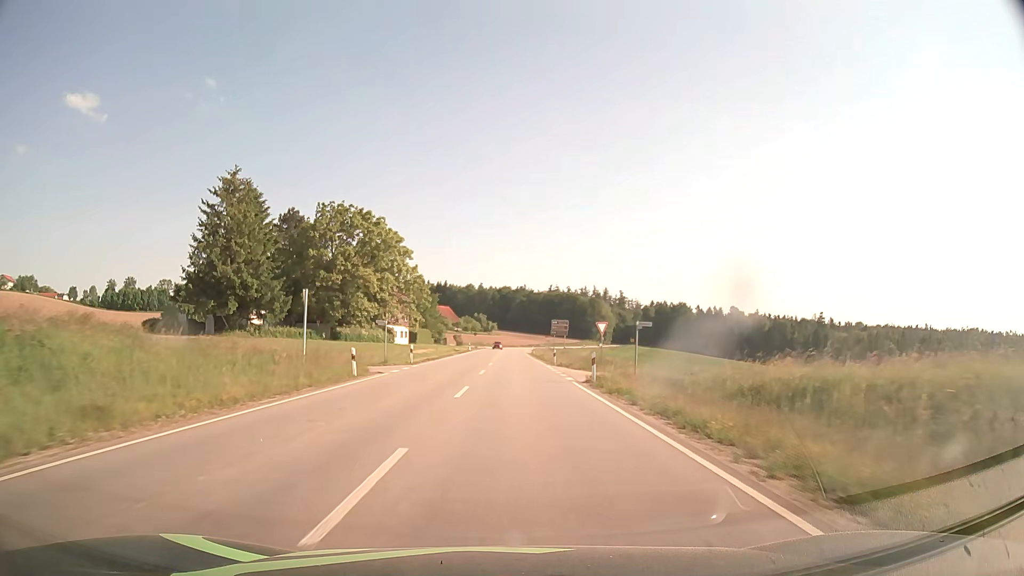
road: secondary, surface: asphalt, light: Day
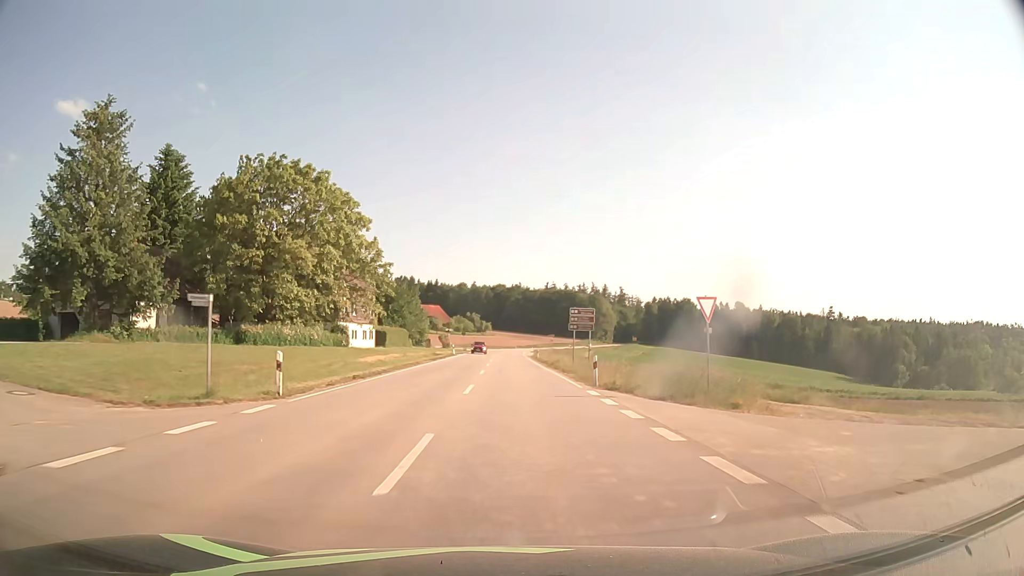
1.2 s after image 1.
(0.0, +22.4) m; 0°
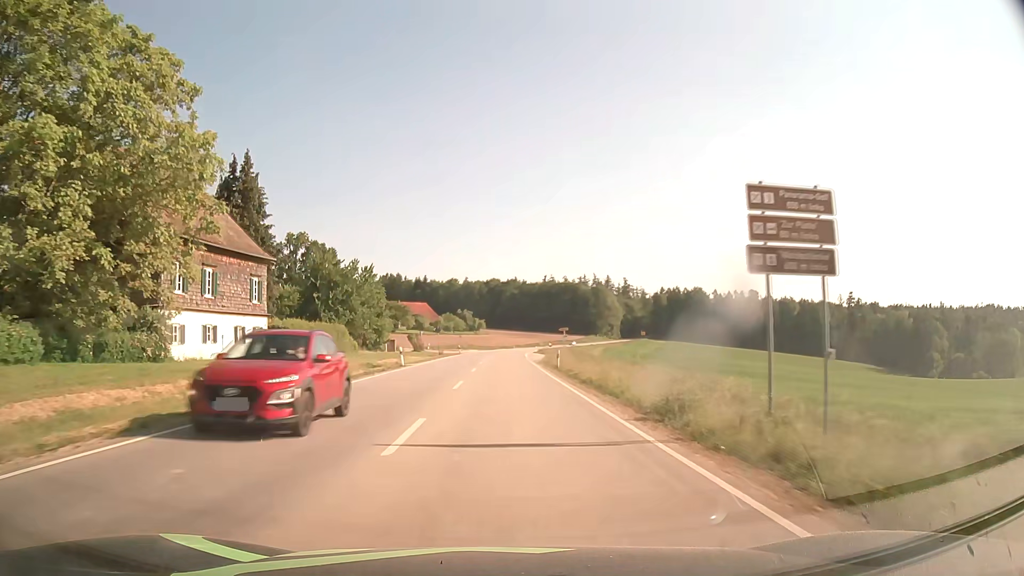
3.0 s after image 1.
(+0.3, +33.7) m; 0°
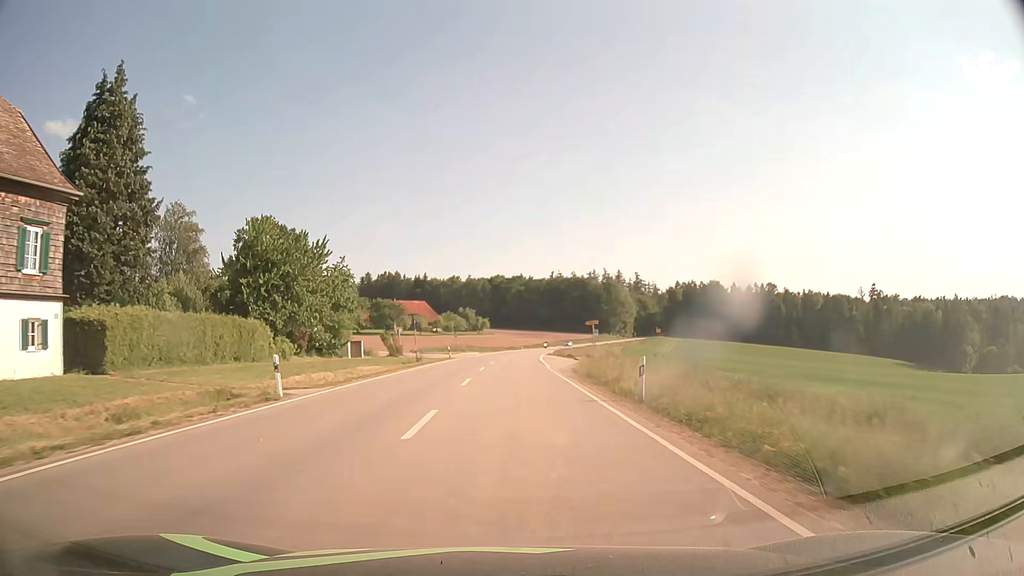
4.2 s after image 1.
(-0.1, +22.7) m; -1°
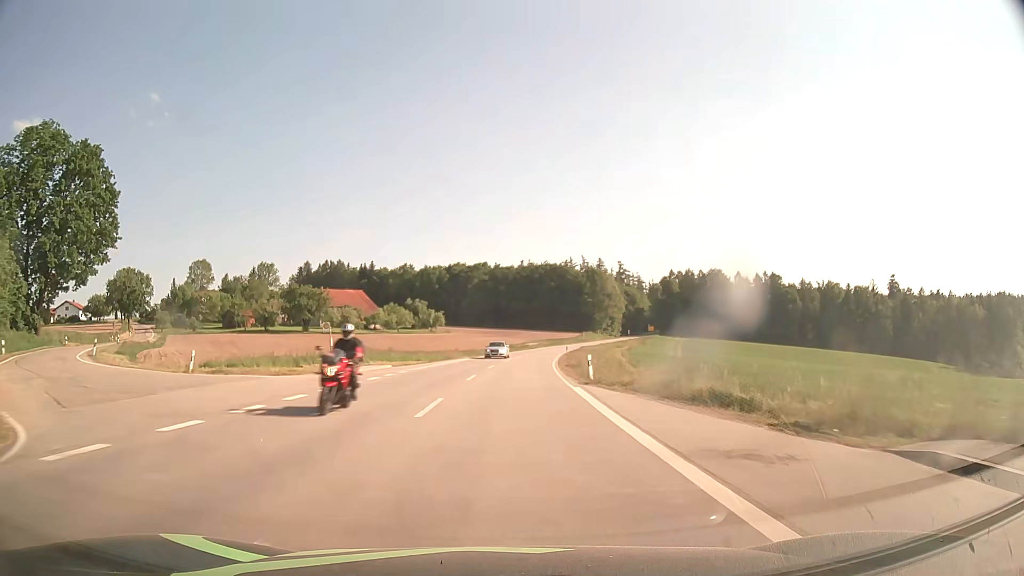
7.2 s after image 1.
(+0.8, +56.9) m; +3°
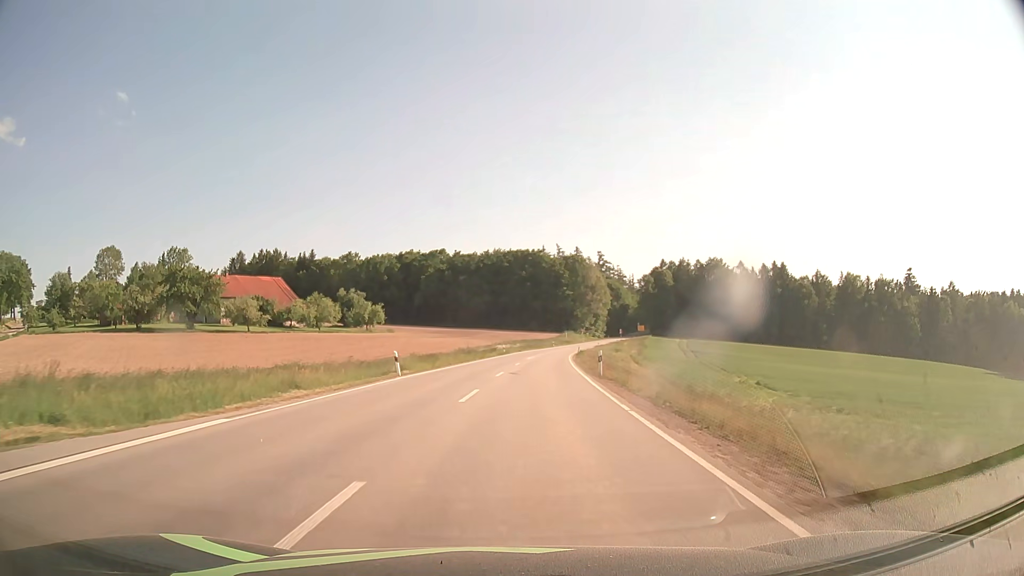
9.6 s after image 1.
(+1.2, +45.6) m; +3°
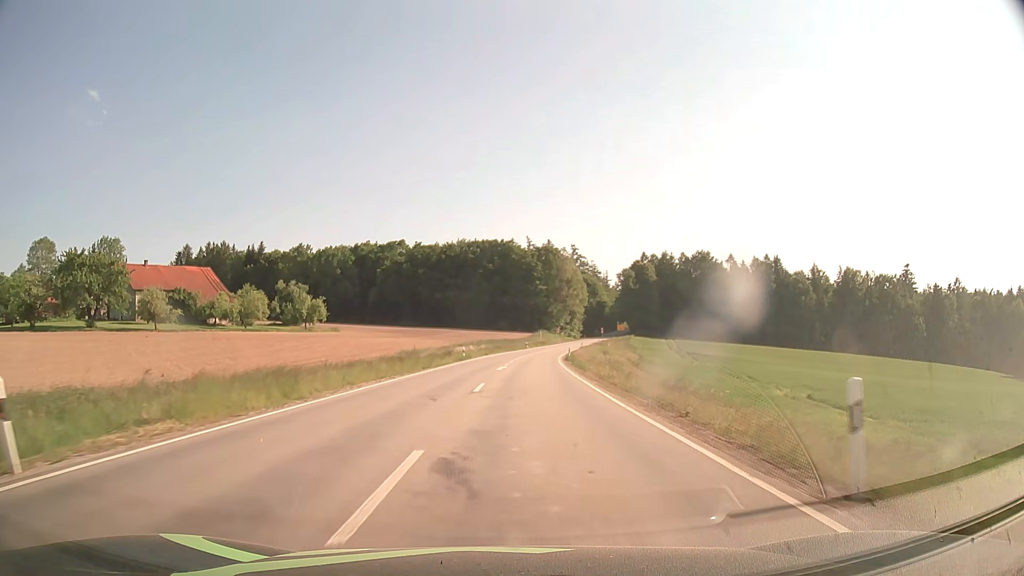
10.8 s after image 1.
(+0.5, +22.8) m; +3°
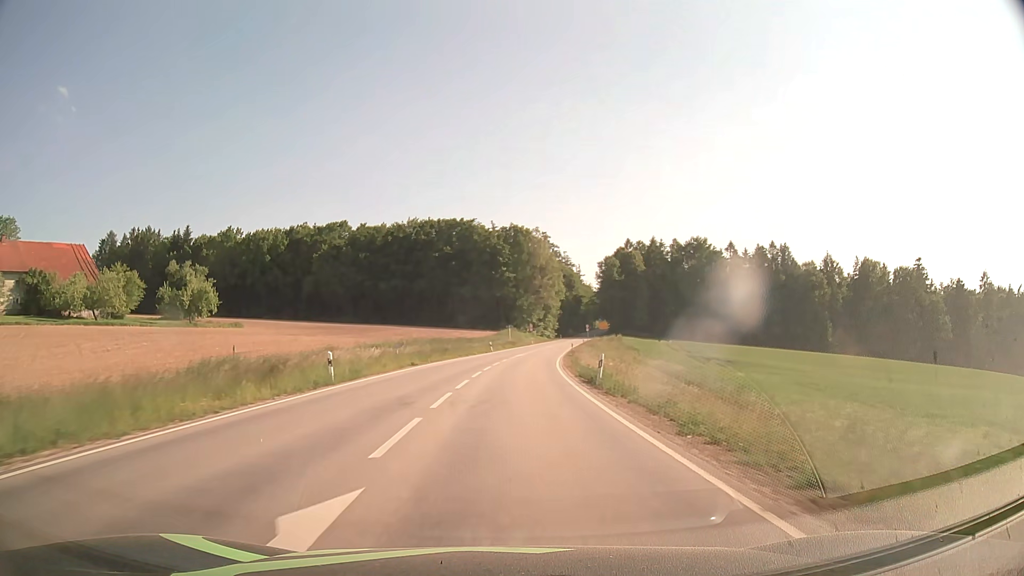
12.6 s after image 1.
(+1.0, +34.2) m; +3°
(0, +10) (0, +20) (+1, +30) (+1, +40) (+2, +50) (+3, +60) (+4, +70) (+5, +80) (+6, +90) (+8, +100) m
